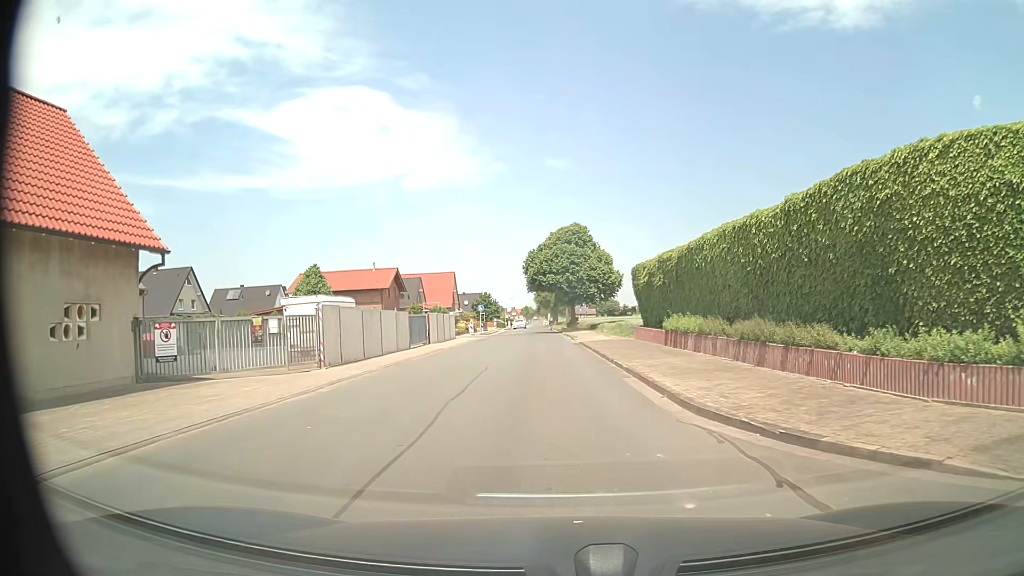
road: residential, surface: asphalt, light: Day
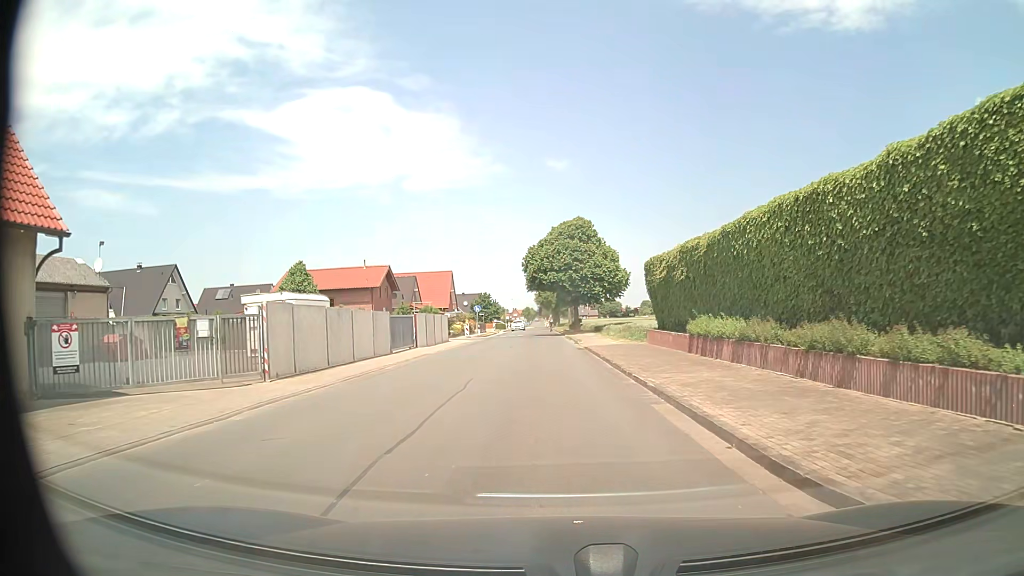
(0.0, +4.5) m; 0°
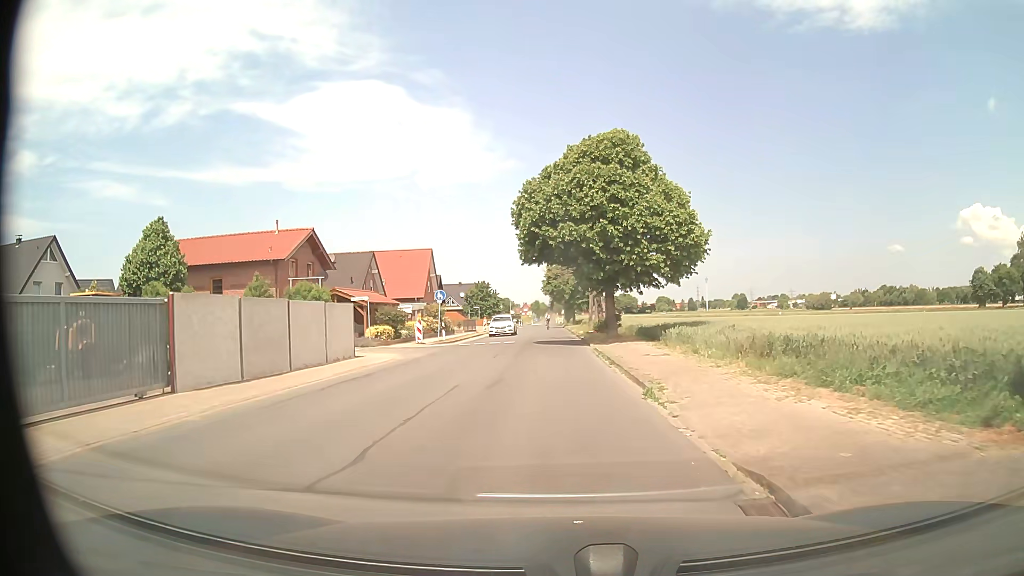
(-0.3, +25.8) m; -1°
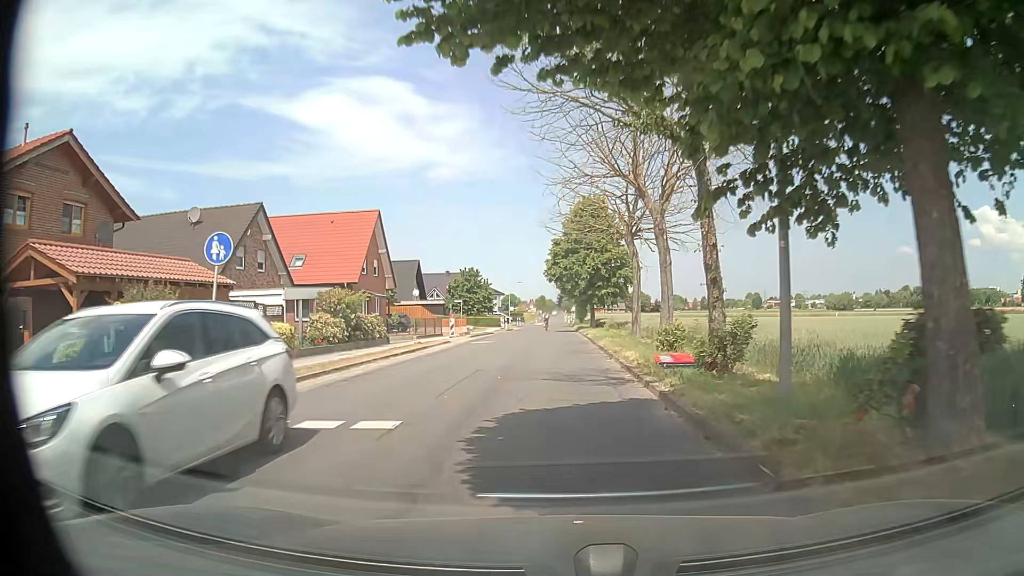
(-0.2, +26.3) m; -1°
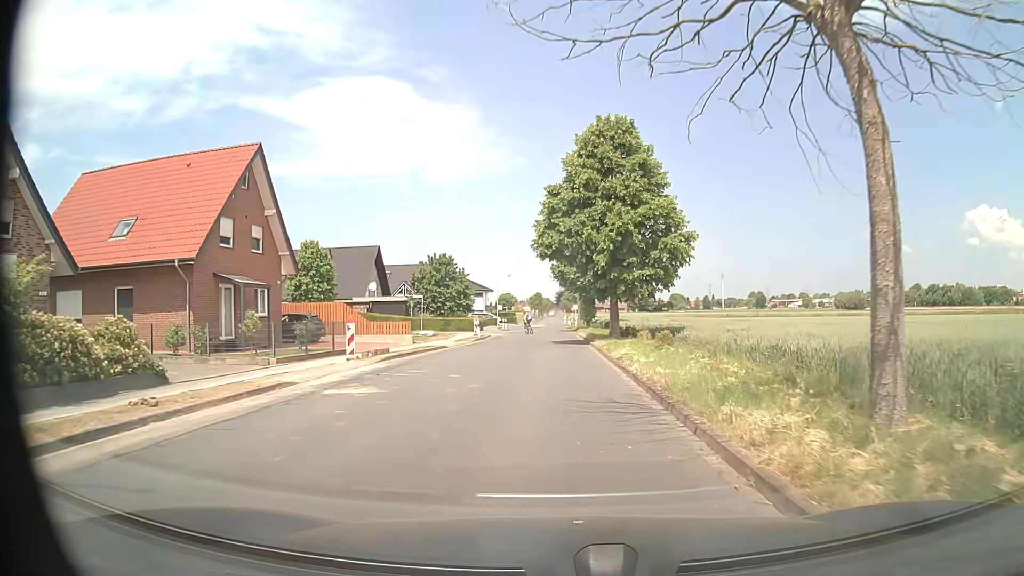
(+0.1, +21.2) m; +1°
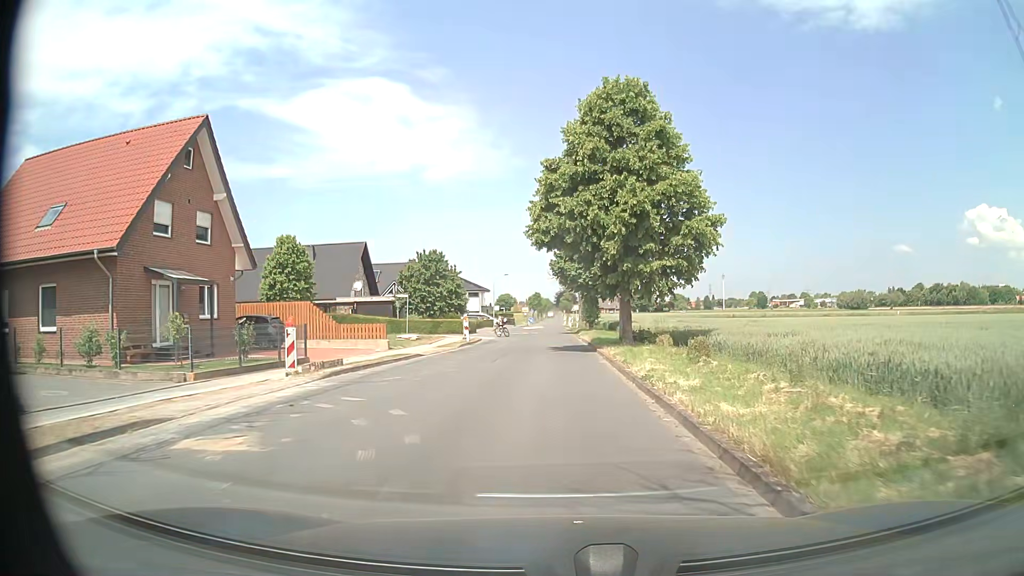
(0.0, +5.3) m; 0°
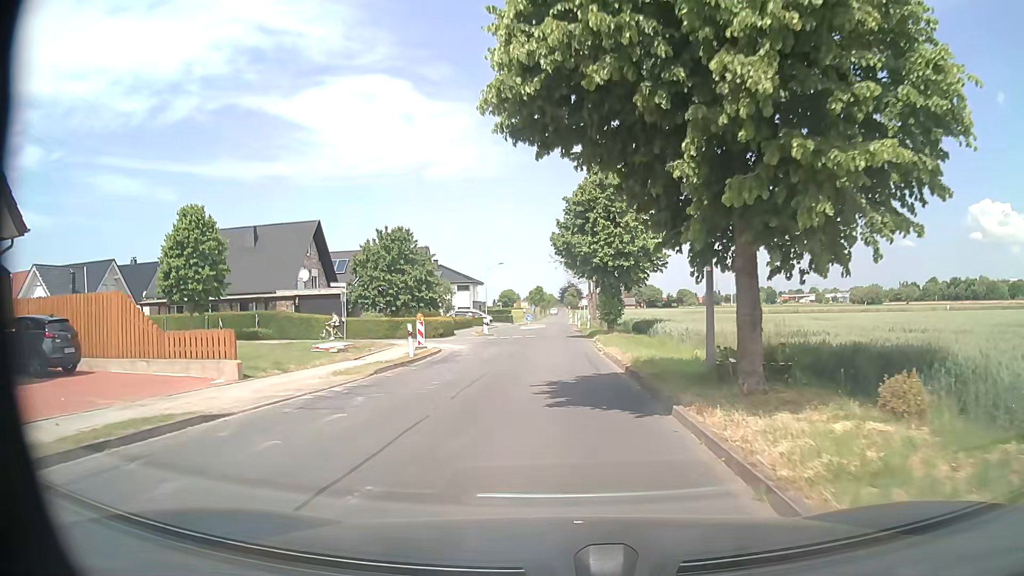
(0.0, +15.6) m; -1°
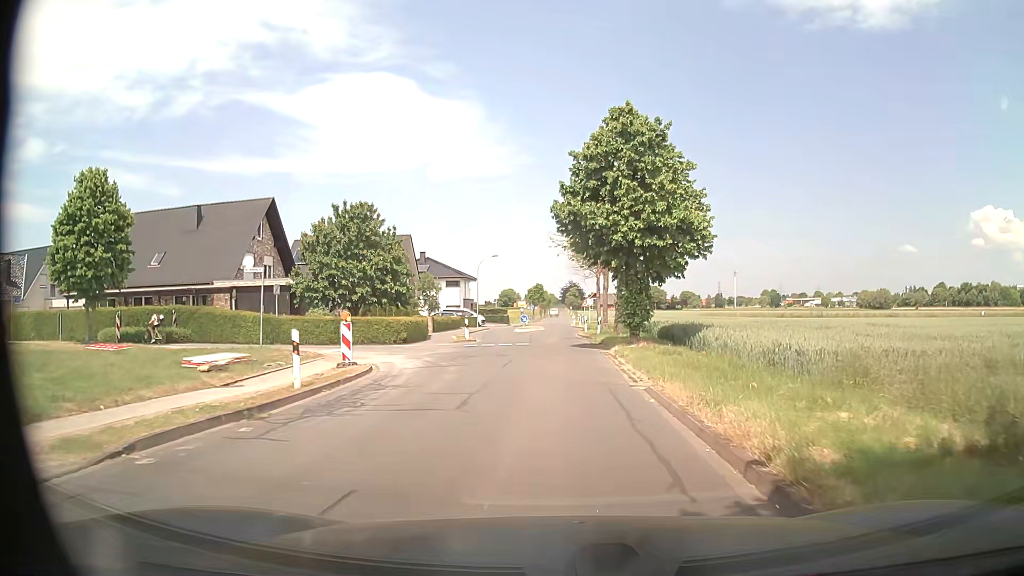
(0.0, +10.3) m; 0°
